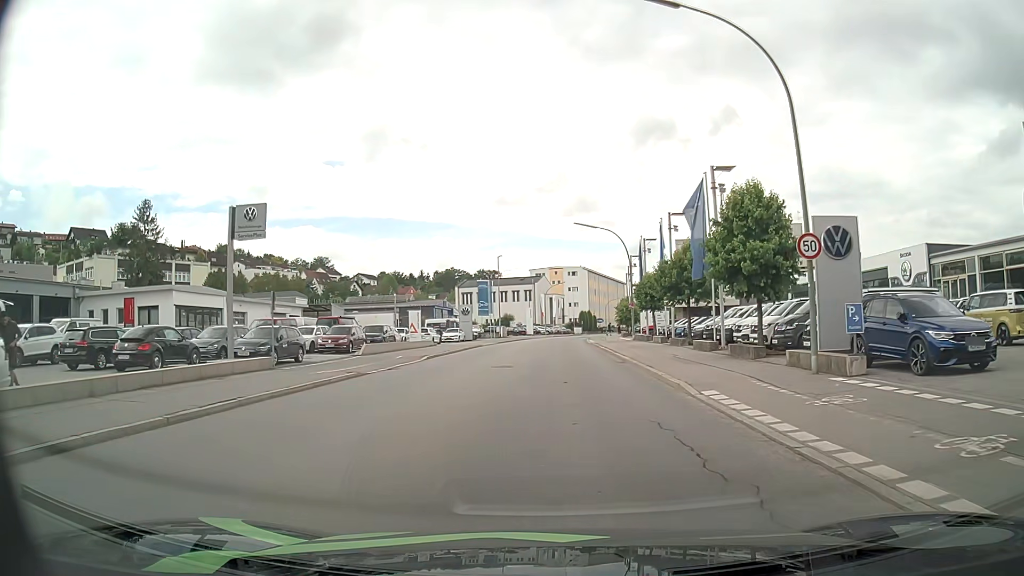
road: tertiary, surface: asphalt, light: Day
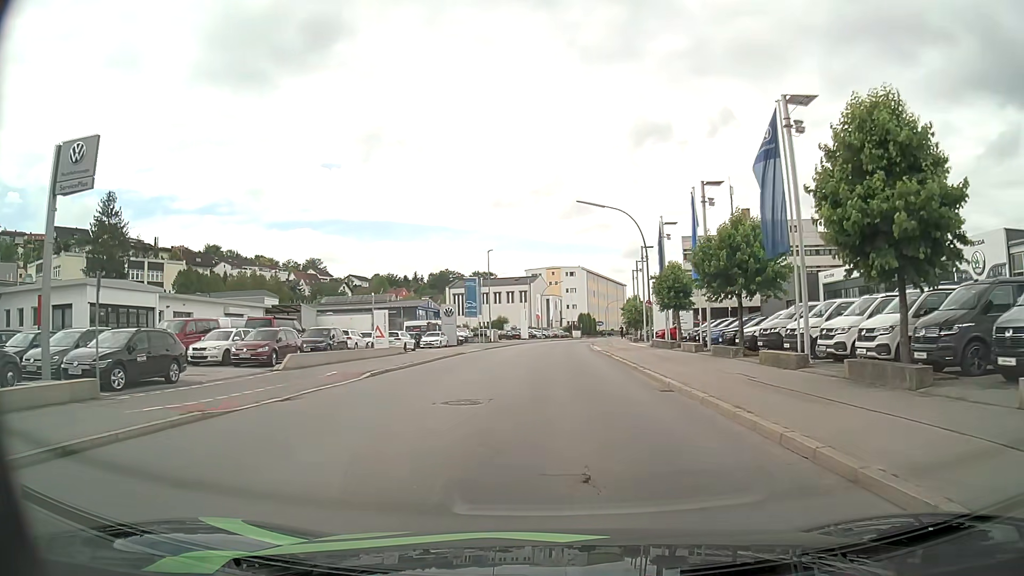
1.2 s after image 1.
(+0.1, +9.9) m; +1°
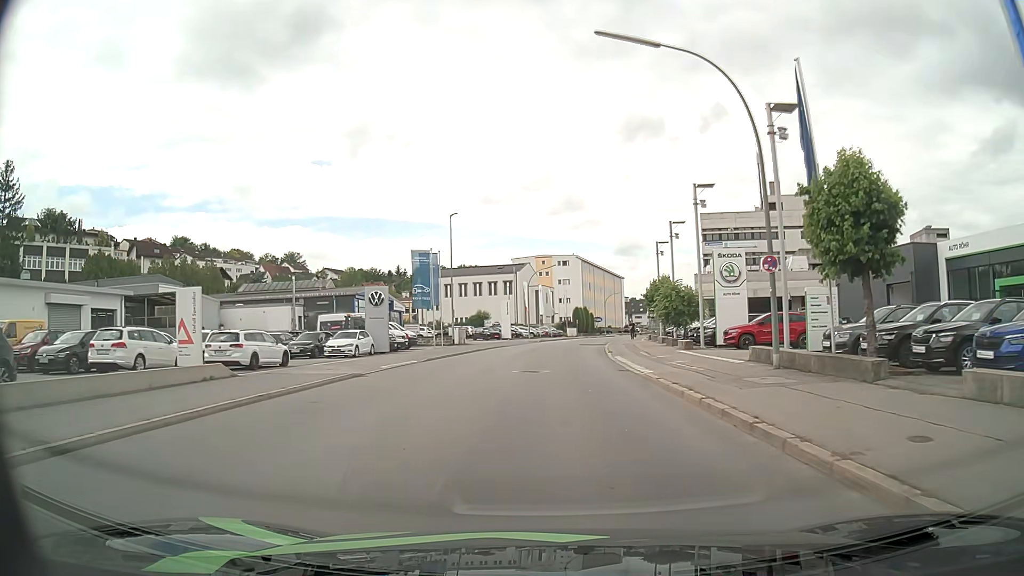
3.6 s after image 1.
(+0.1, +23.4) m; +1°
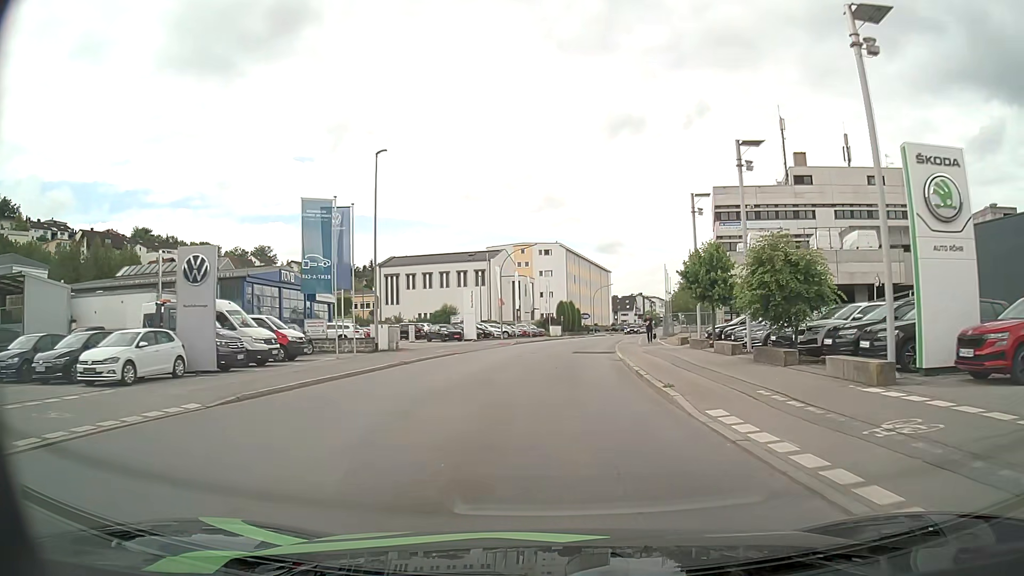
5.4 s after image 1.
(+0.1, +19.3) m; +2°
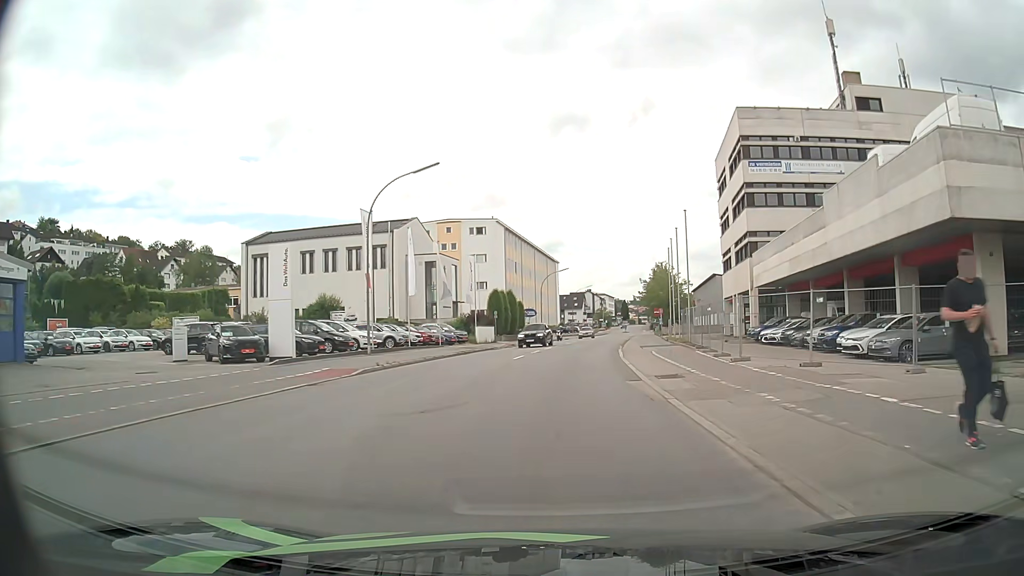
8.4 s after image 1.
(+1.2, +33.0) m; +5°
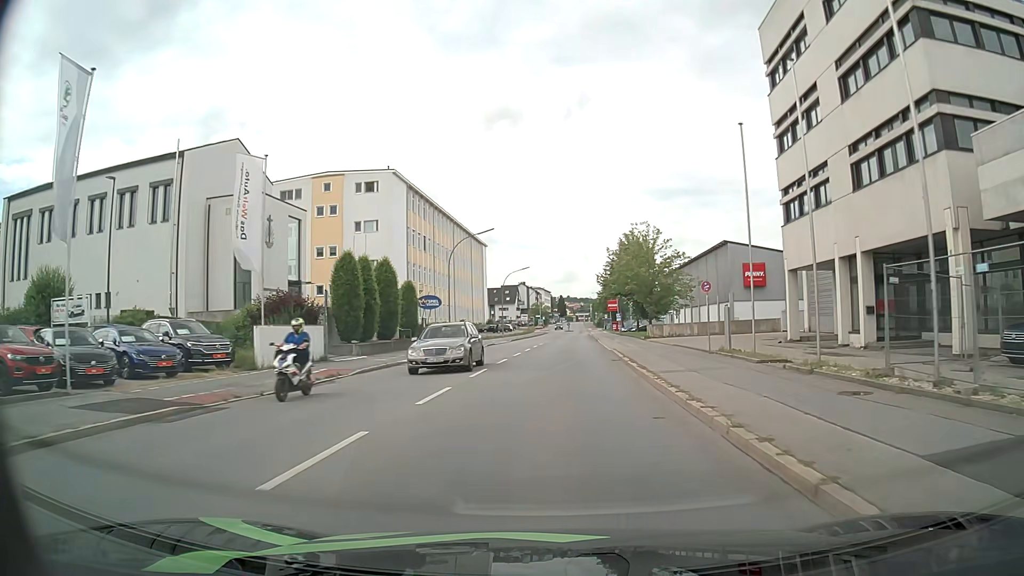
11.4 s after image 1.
(+1.7, +34.1) m; +6°
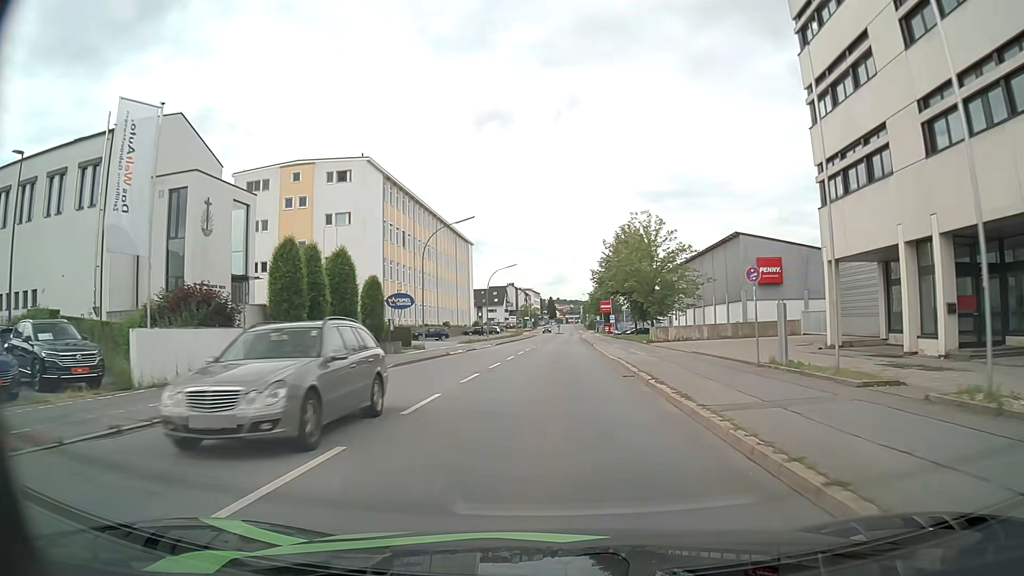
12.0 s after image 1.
(+0.1, +6.9) m; +1°
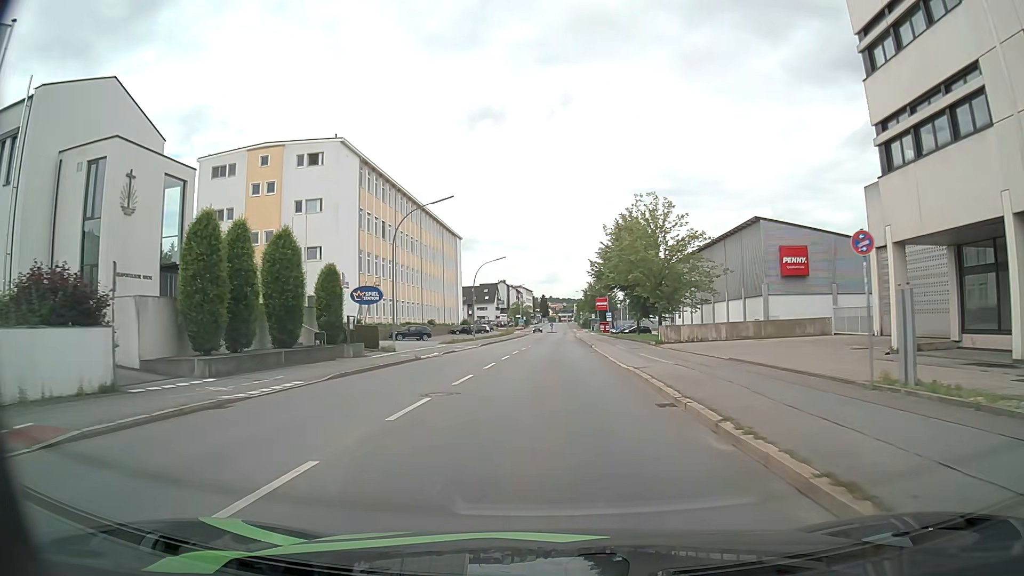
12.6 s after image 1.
(0.0, +6.9) m; +1°
(0, +10) (0, +20) (0, +30) (0, +40) (0, +50) (+1, +60) (+1, +70) (+1, +80) (+1, +90) (+2, +100) m
